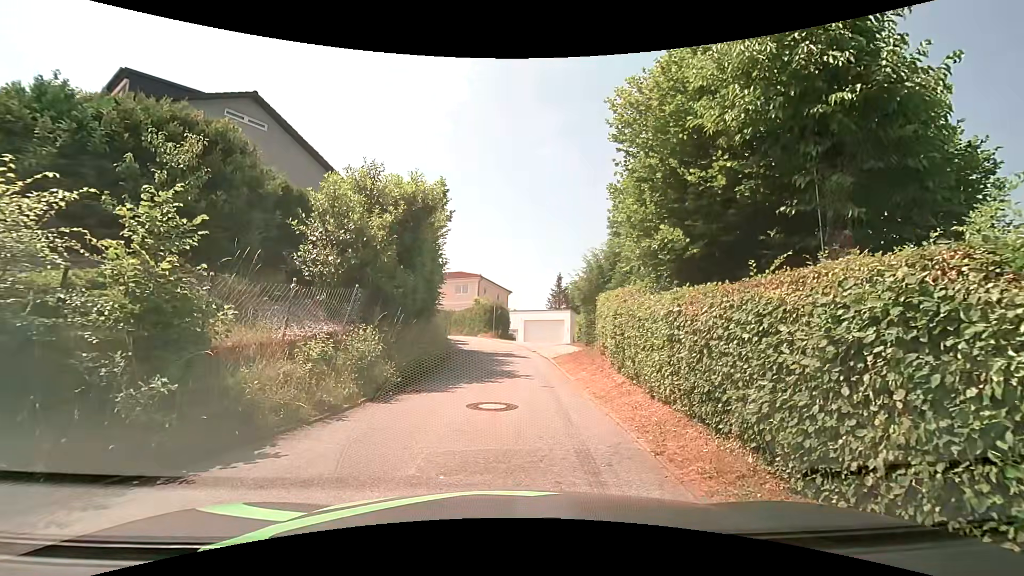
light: Day
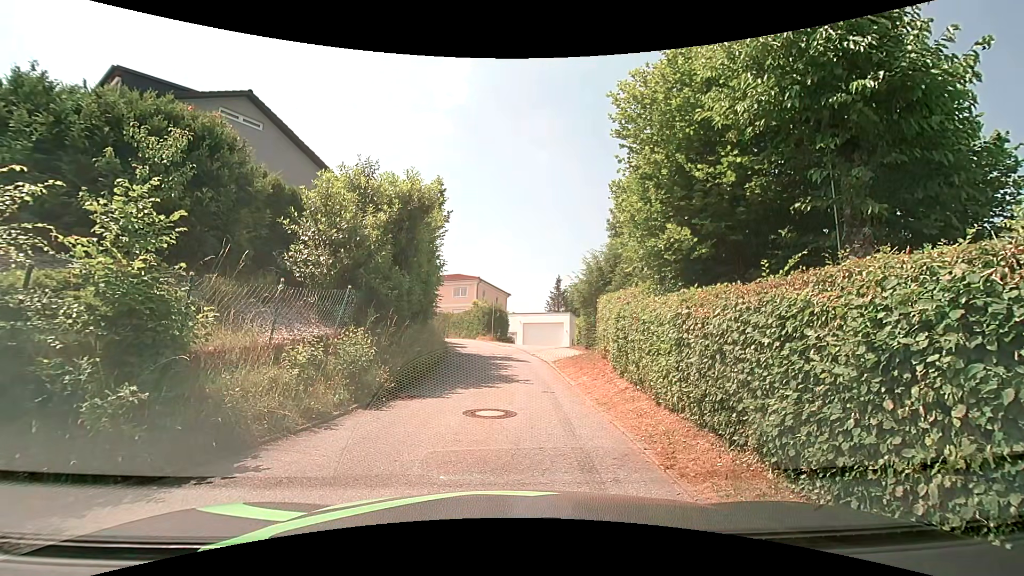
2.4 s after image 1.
(0.0, +0.4) m; 0°
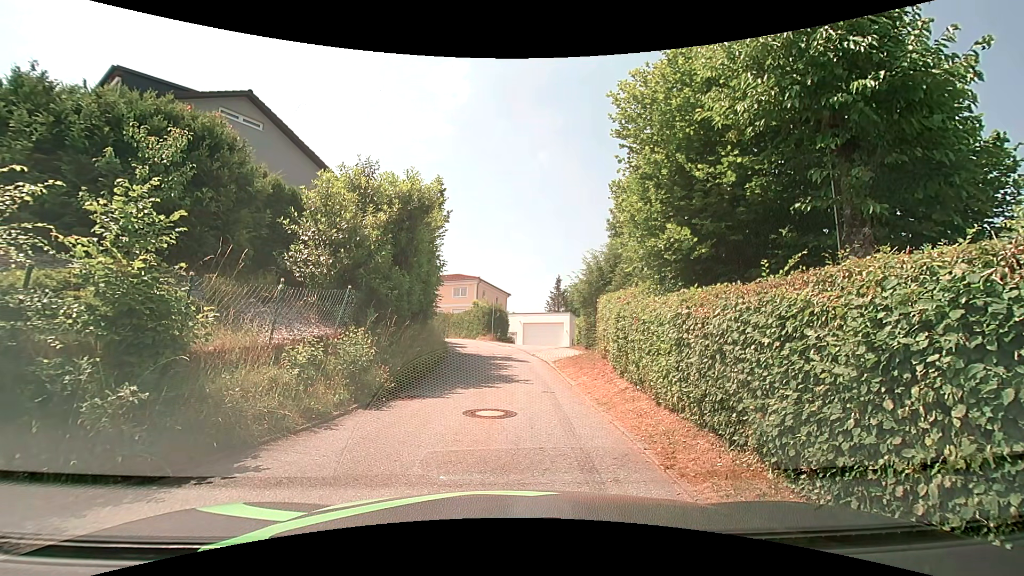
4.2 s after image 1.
(0.0, 0.0) m; 0°
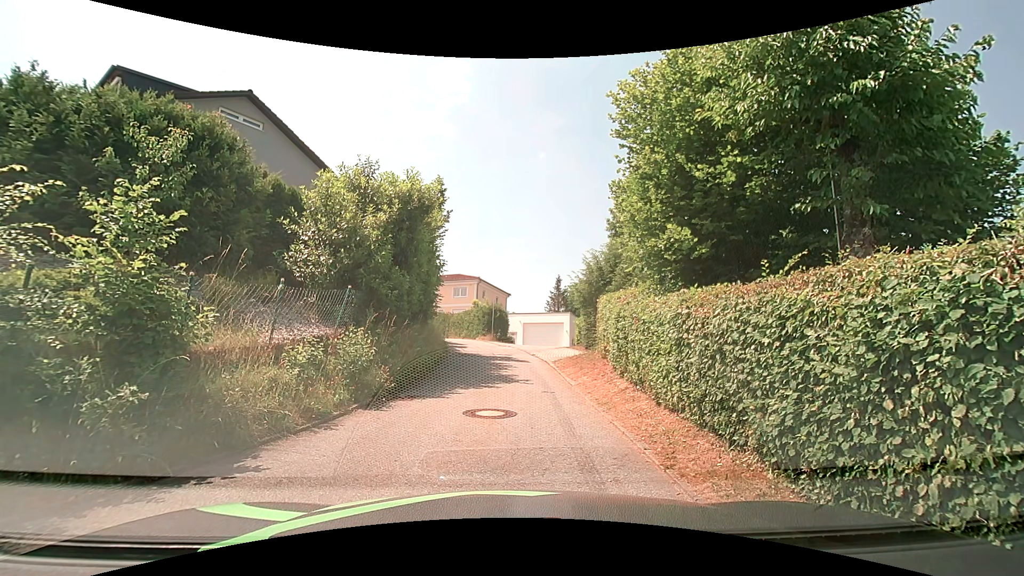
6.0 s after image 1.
(0.0, 0.0) m; 0°
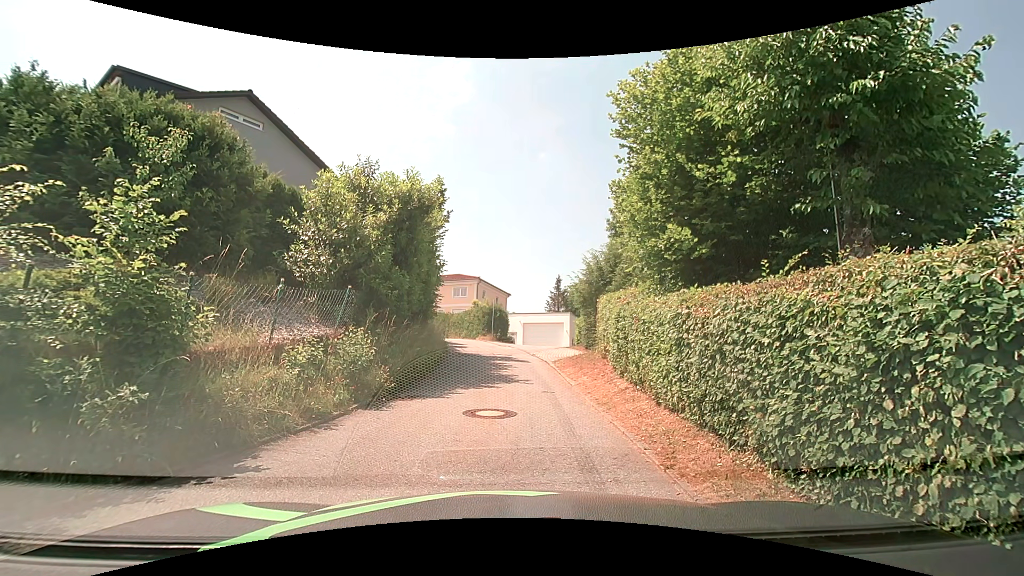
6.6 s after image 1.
(0.0, 0.0) m; 0°
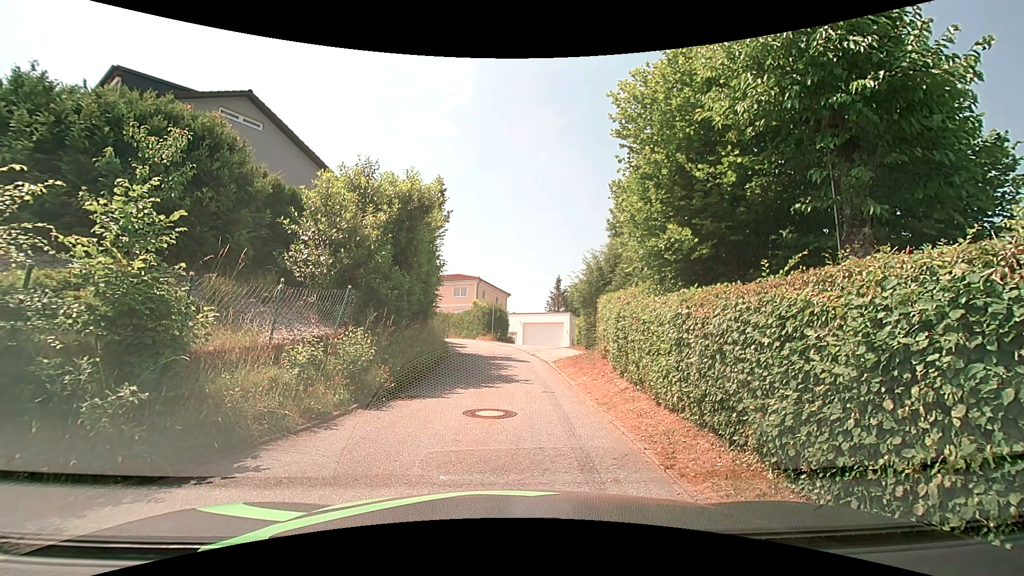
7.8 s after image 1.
(0.0, 0.0) m; 0°
